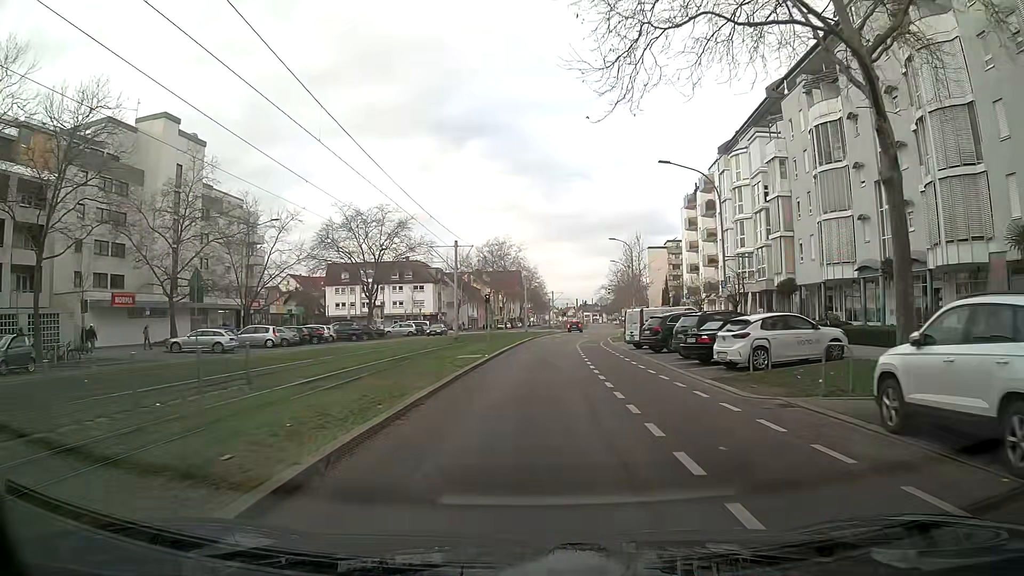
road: tertiary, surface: asphalt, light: Day
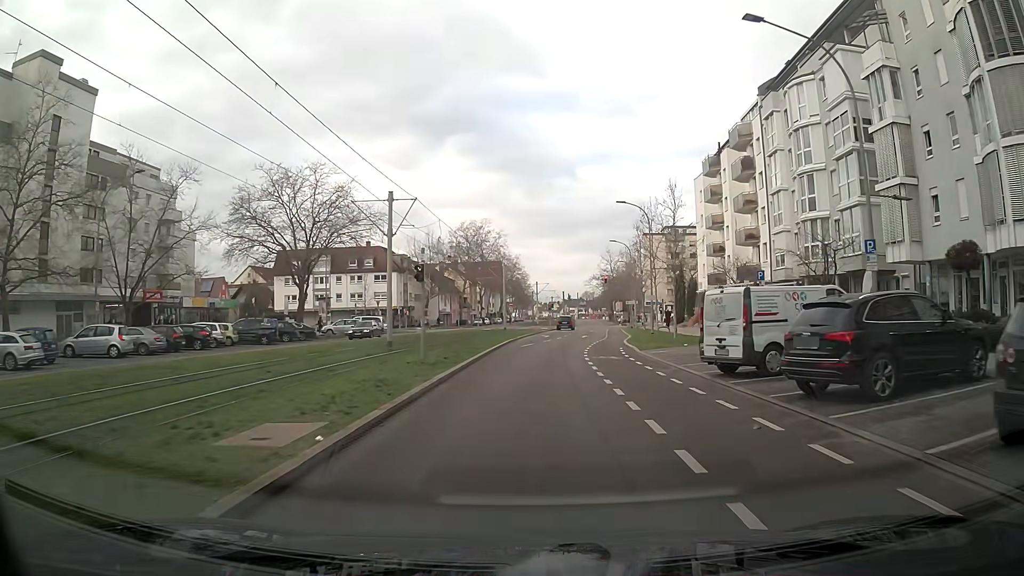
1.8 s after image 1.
(+0.4, +18.2) m; +1°
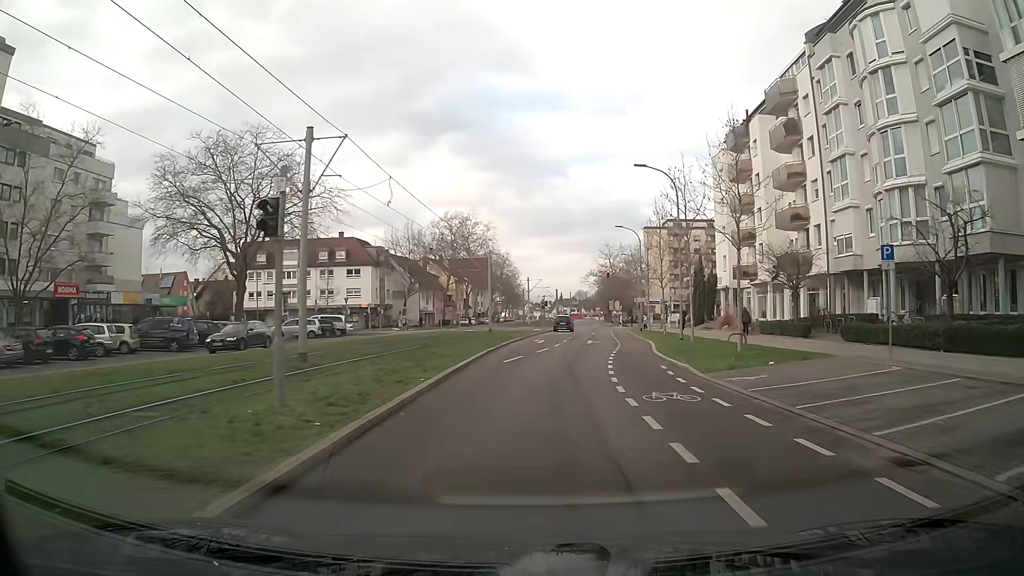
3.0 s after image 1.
(+0.1, +11.5) m; +1°
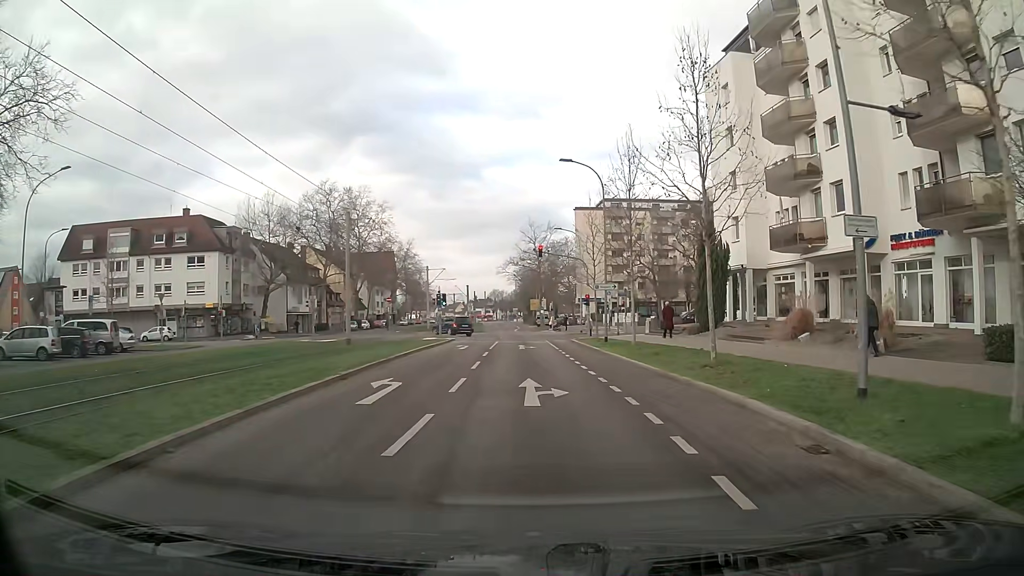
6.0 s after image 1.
(+1.6, +25.6) m; +7°
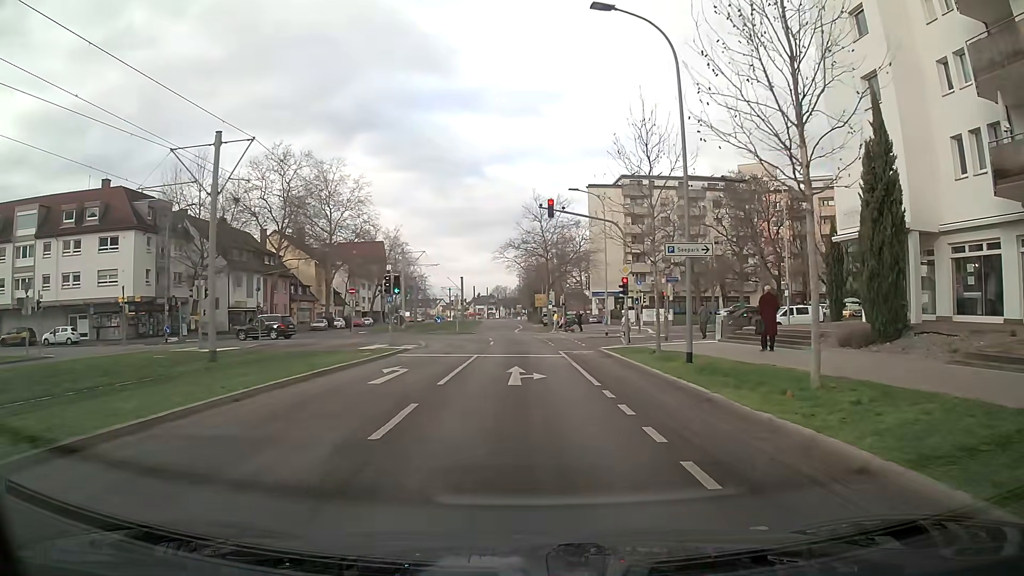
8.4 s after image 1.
(-0.1, +17.4) m; -1°
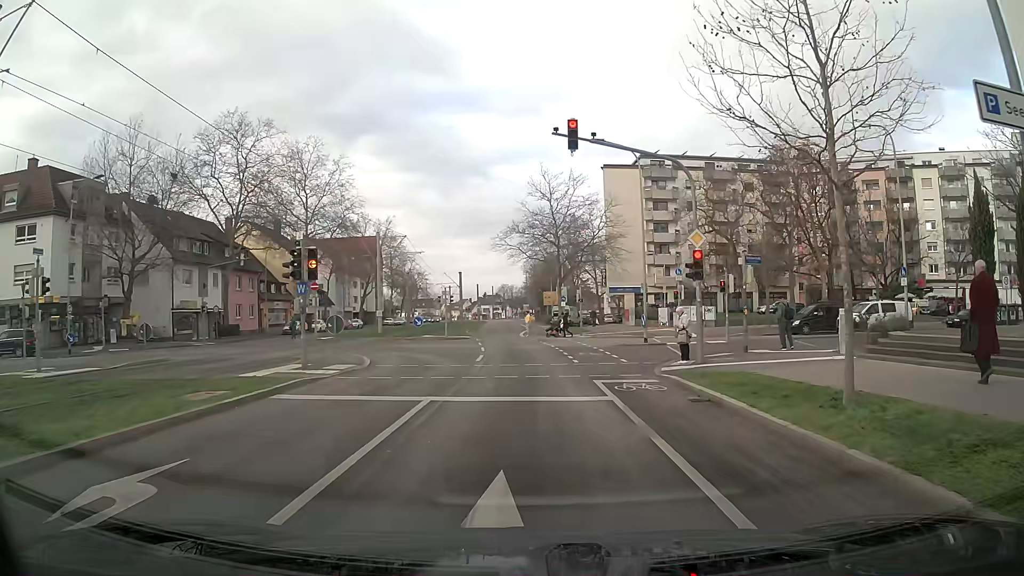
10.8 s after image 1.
(0.0, +11.9) m; 0°
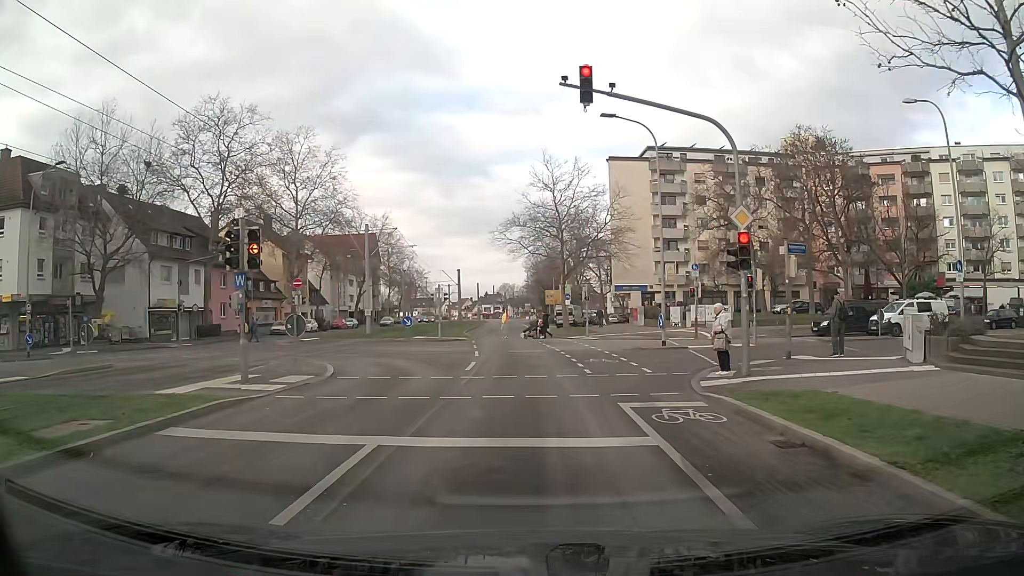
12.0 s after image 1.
(0.0, +3.7) m; 0°
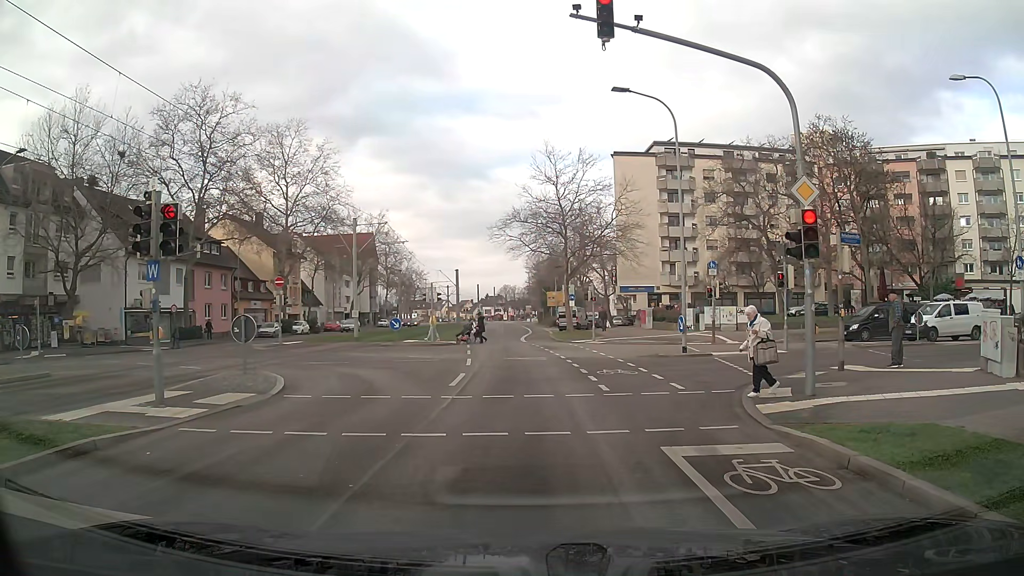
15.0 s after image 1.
(0.0, +3.3) m; 0°
